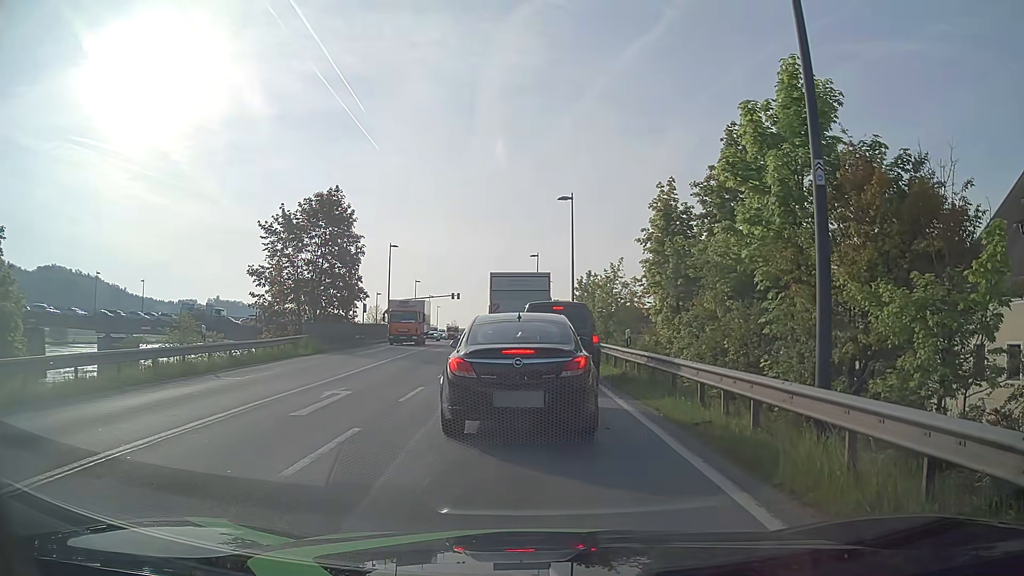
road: primary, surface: asphalt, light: Day
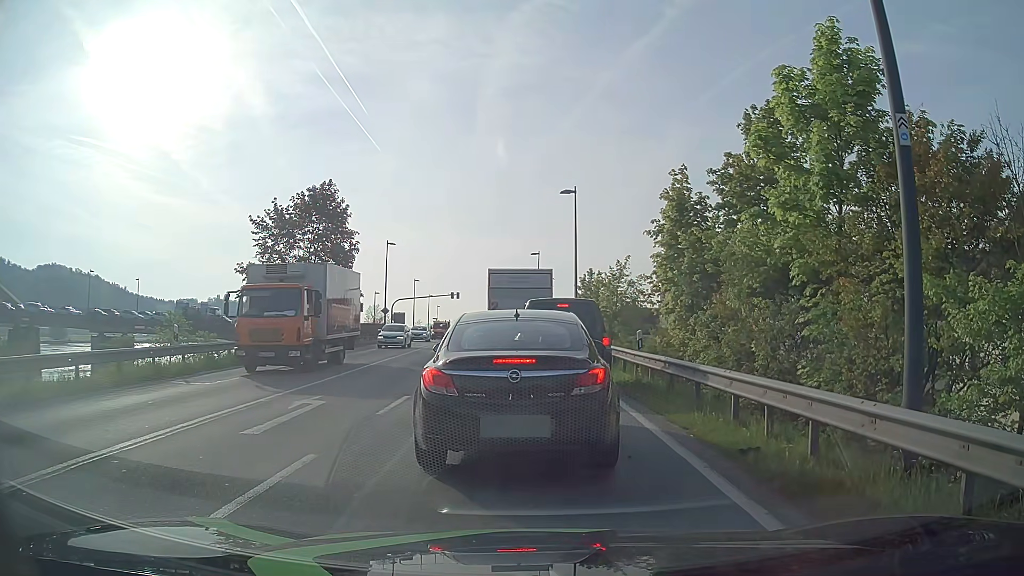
(0.0, +1.8) m; 0°
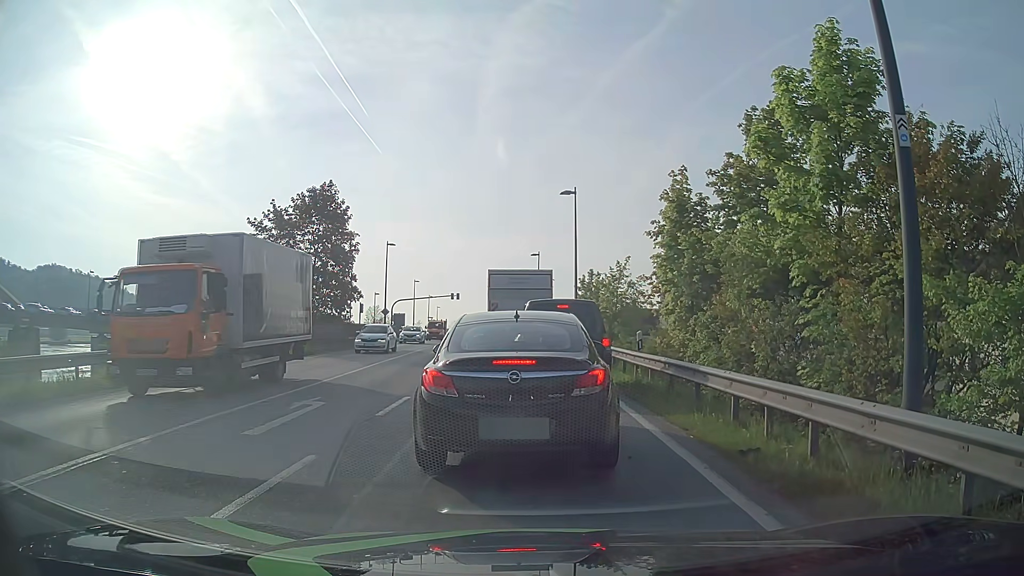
(0.0, 0.0) m; 0°
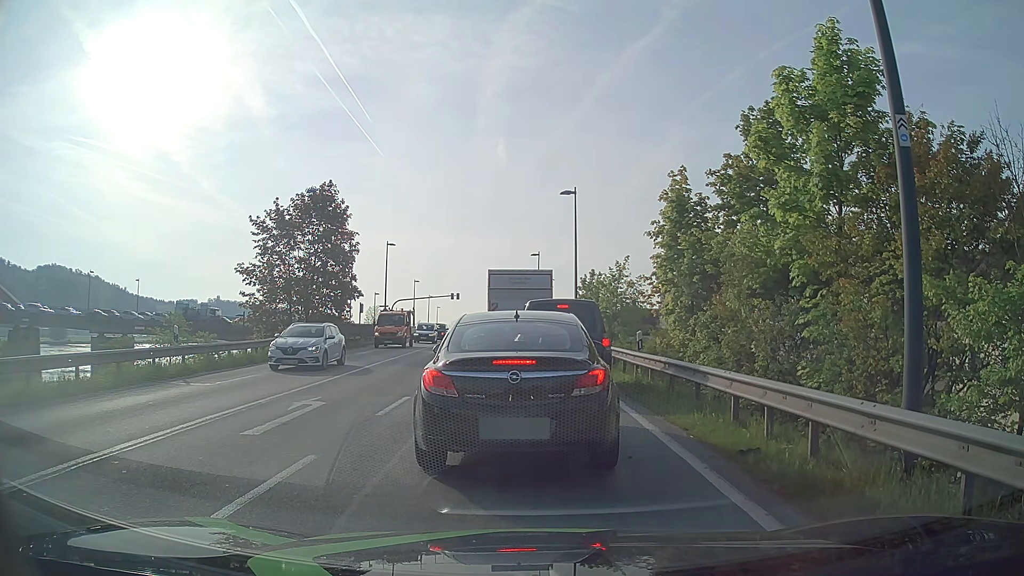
(0.0, 0.0) m; 0°
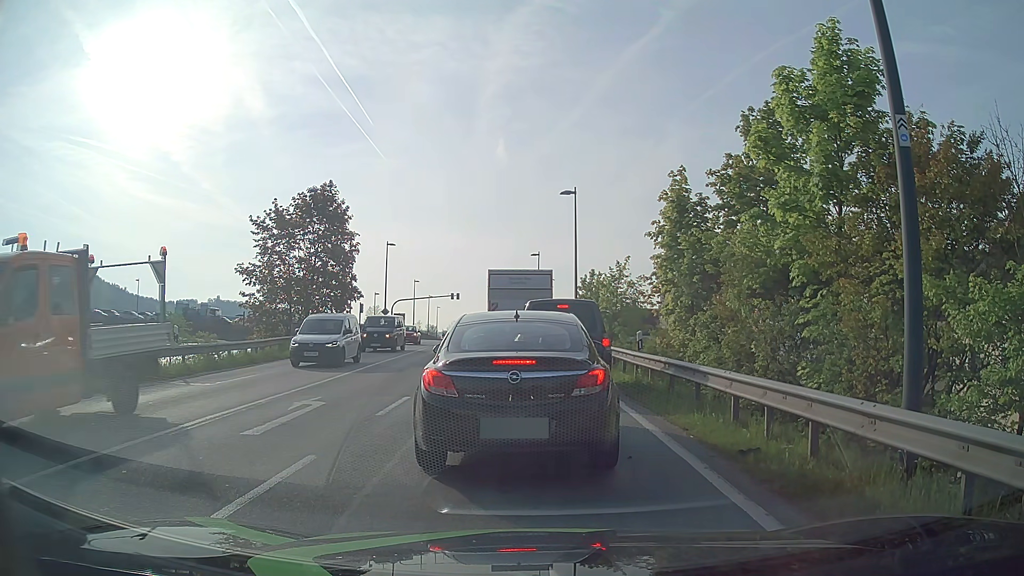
(0.0, 0.0) m; 0°
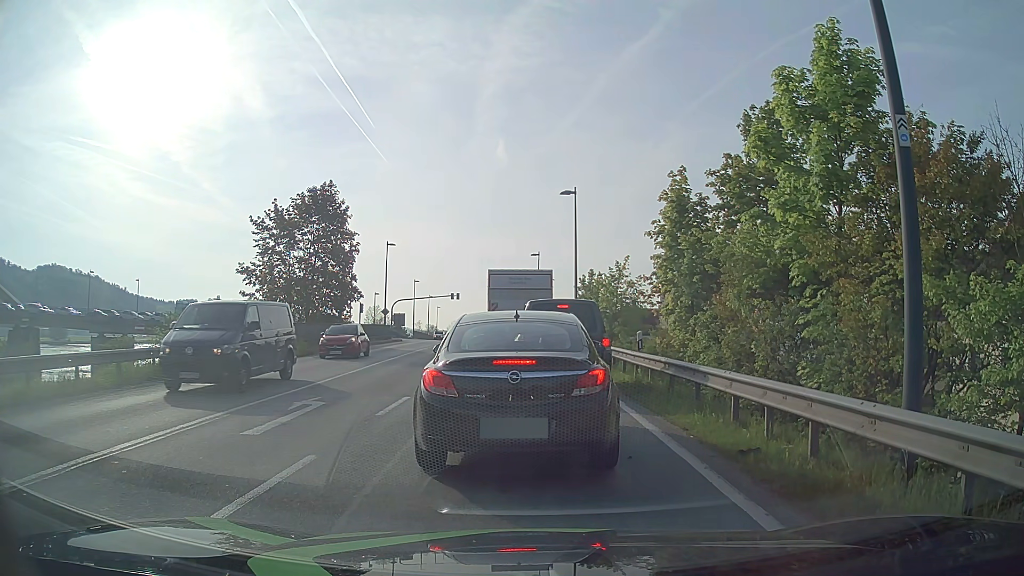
(0.0, 0.0) m; 0°
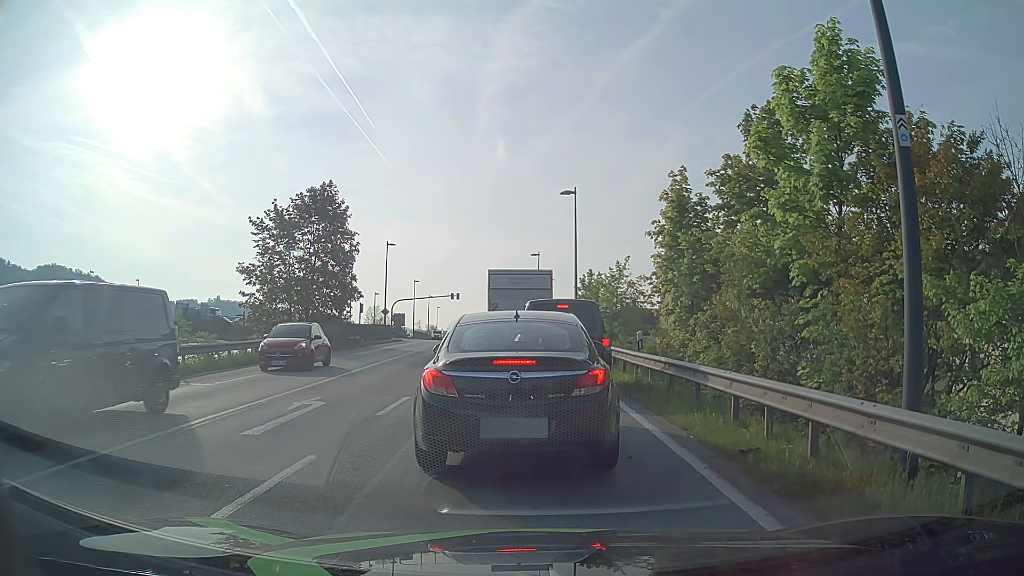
(0.0, 0.0) m; 0°
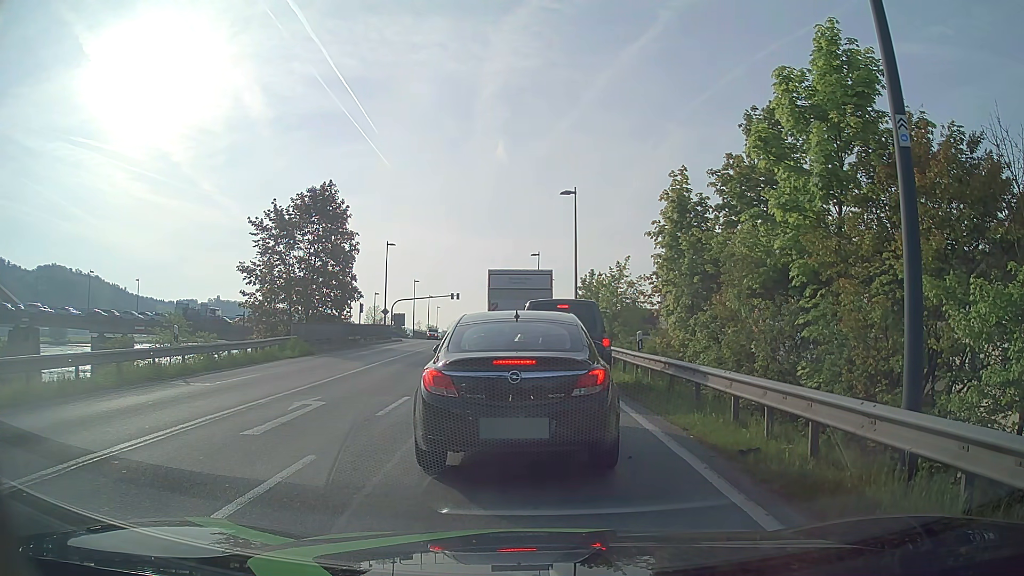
(0.0, 0.0) m; 0°
(0, +10) (-1, +20) (-1, +30) (-2, +40) (-2, +50) (-3, +60) (-4, +70) (-5, +80) (-6, +90) (-6, +100) m
